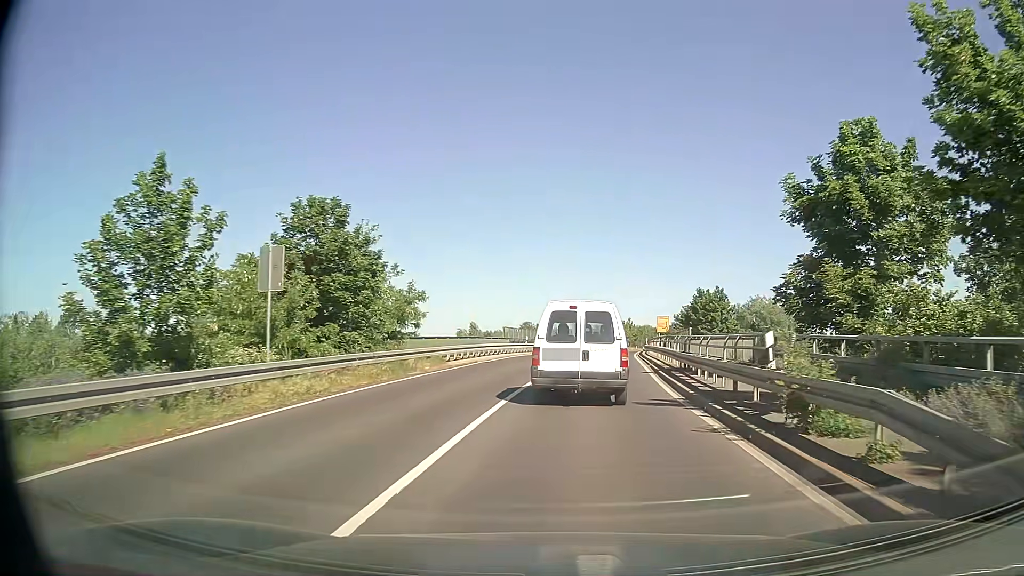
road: secondary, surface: asphalt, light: Day
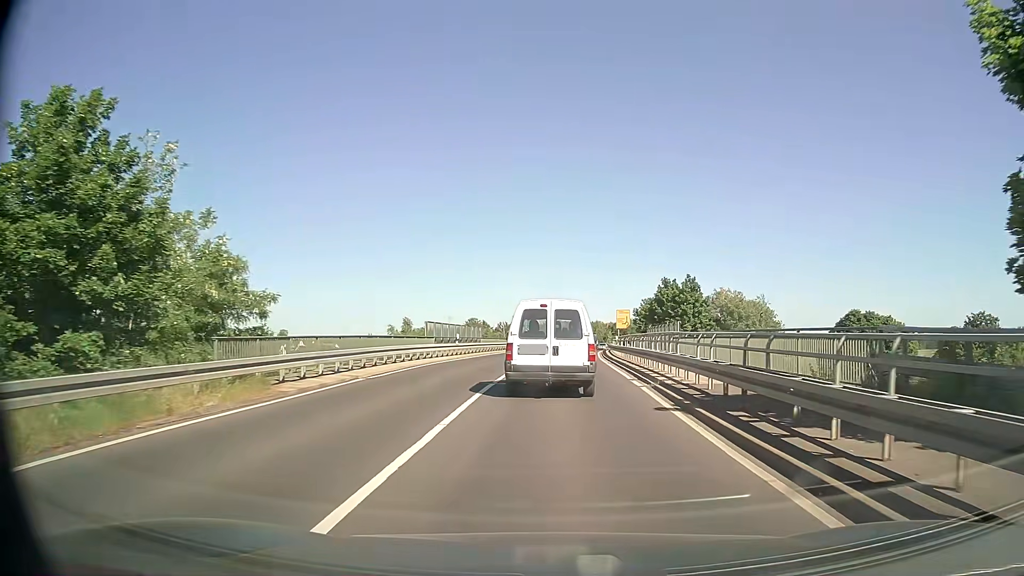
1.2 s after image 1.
(+0.6, +12.4) m; +4°
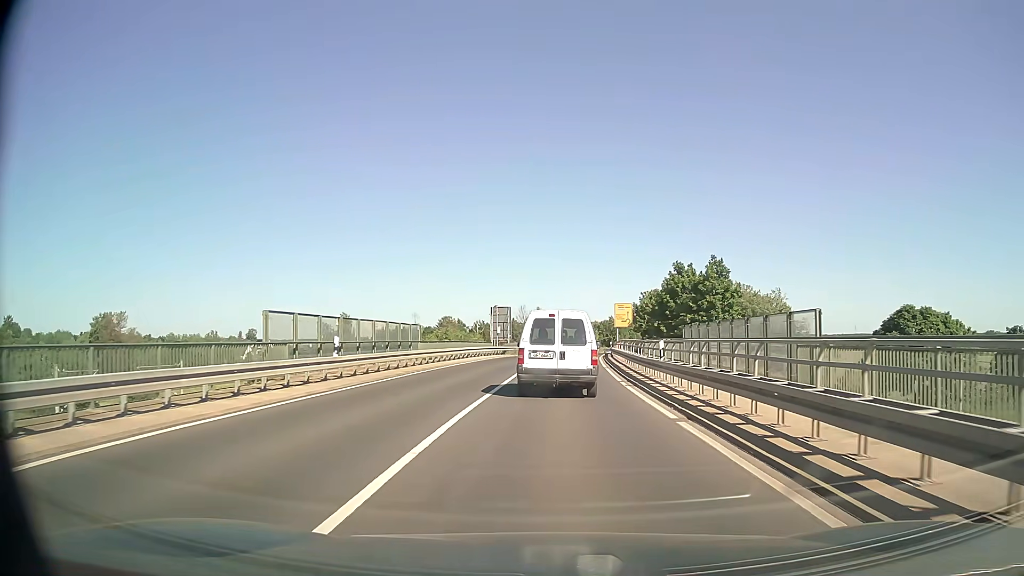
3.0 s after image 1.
(+0.3, +19.6) m; +2°
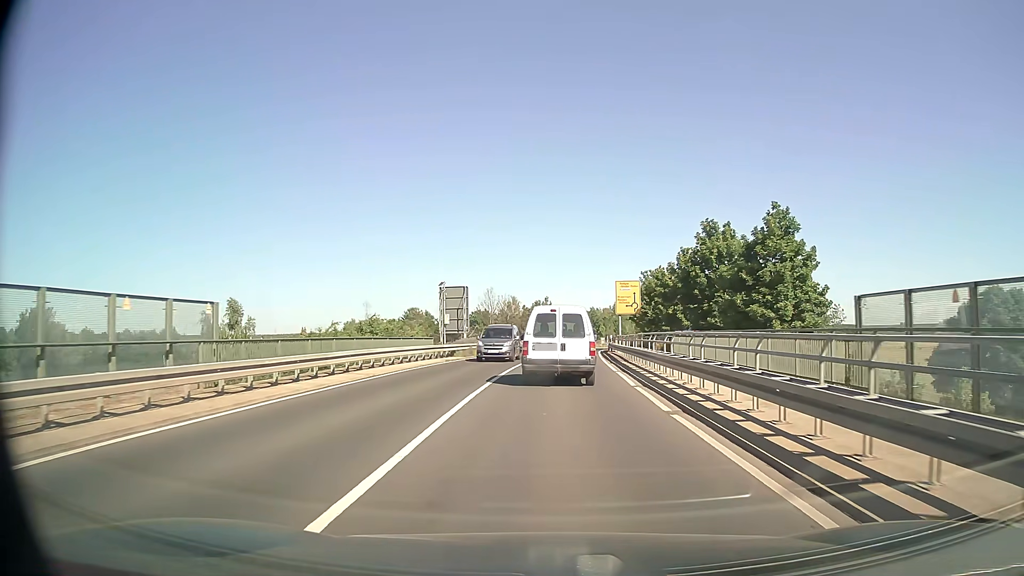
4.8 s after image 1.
(+0.2, +20.6) m; +2°
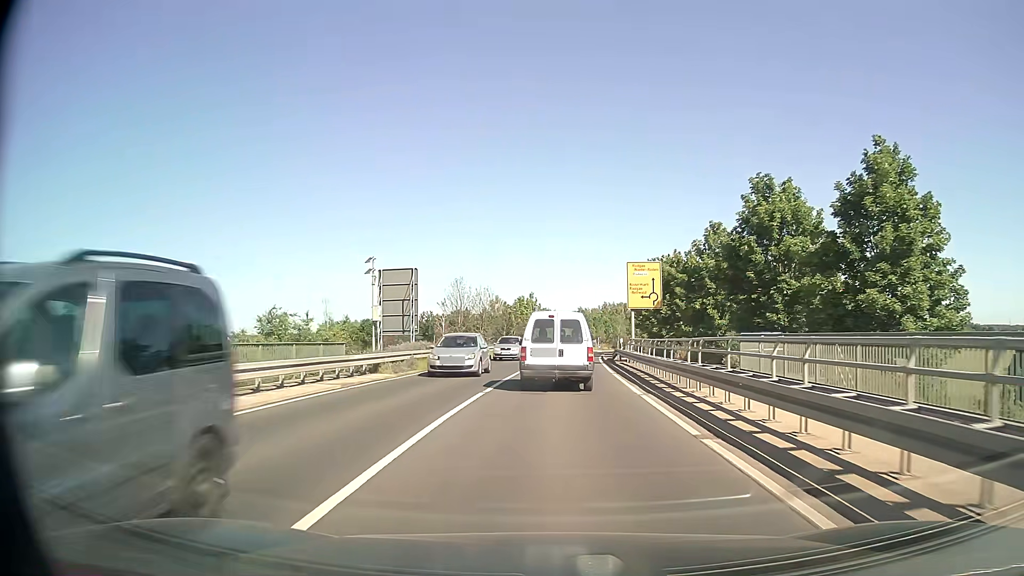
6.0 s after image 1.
(+0.1, +14.4) m; +1°
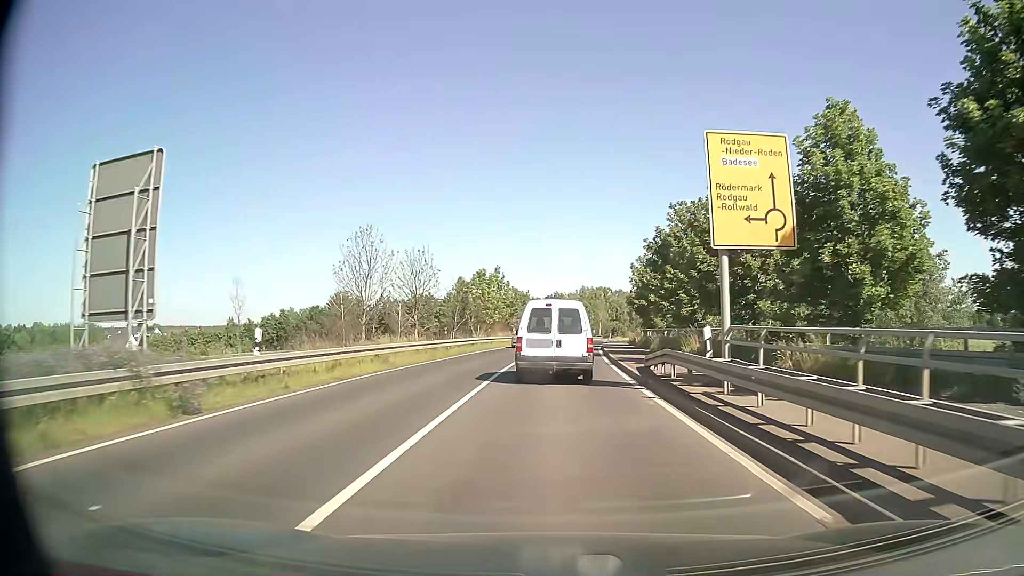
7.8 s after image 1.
(+0.4, +21.9) m; +2°
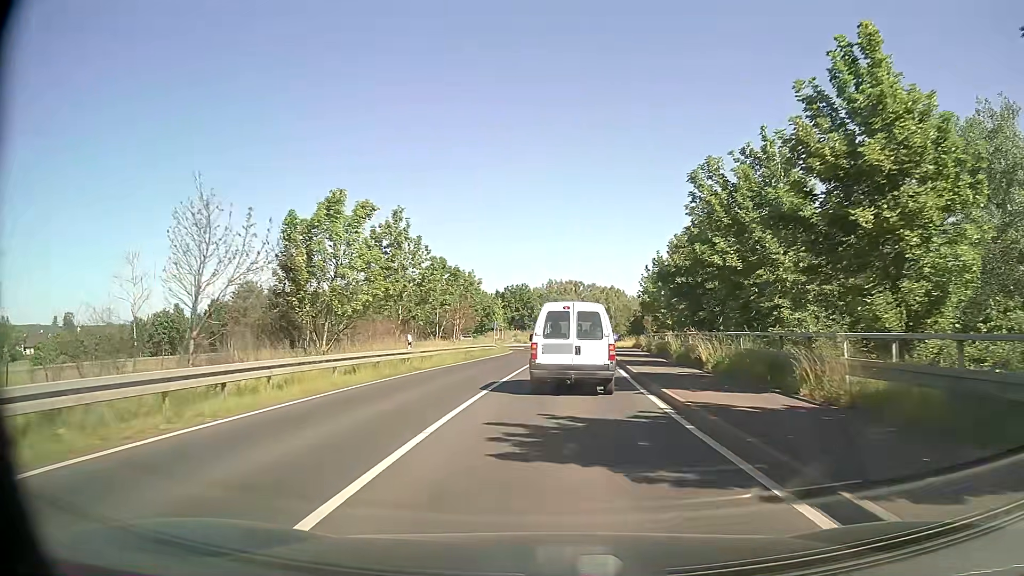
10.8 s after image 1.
(+1.0, +35.7) m; +3°
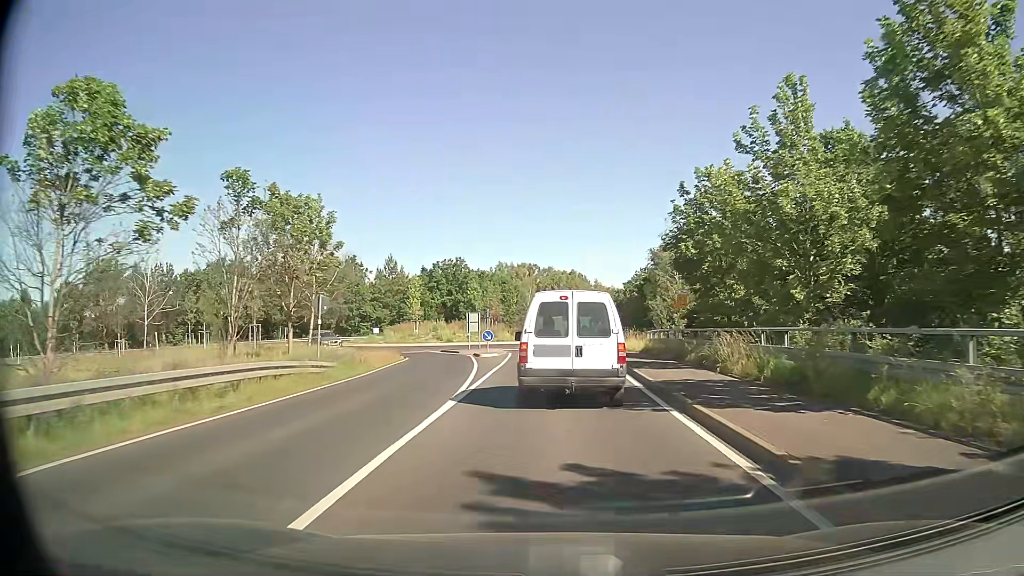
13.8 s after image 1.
(+1.5, +34.5) m; +4°
(0, +10) (0, +20) (0, +30) (-1, +40) (-1, +50) (+2, +60) (+3, +69) (-2, +78) (-12, +79) (-22, +77) m
